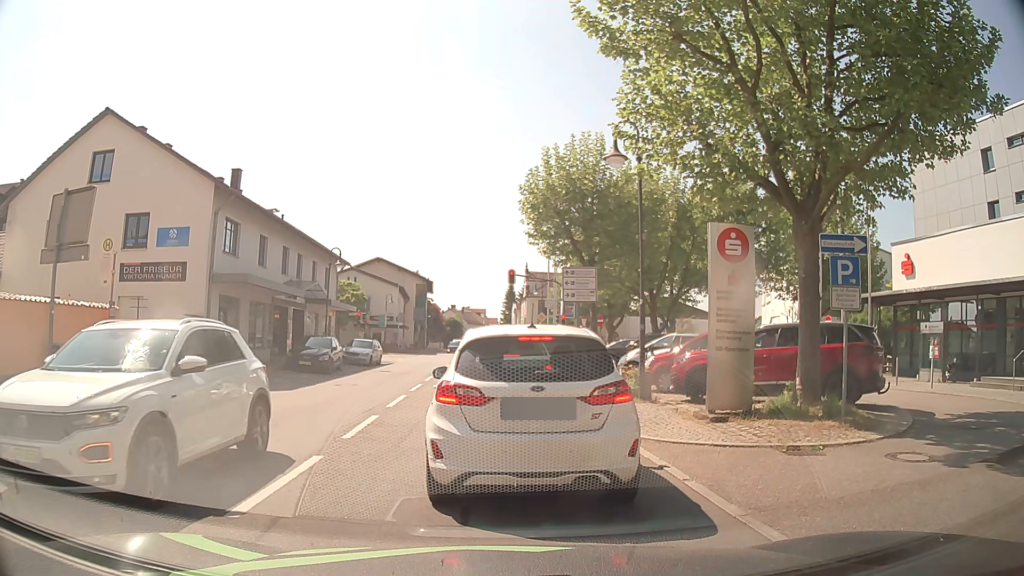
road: secondary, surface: asphalt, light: Day
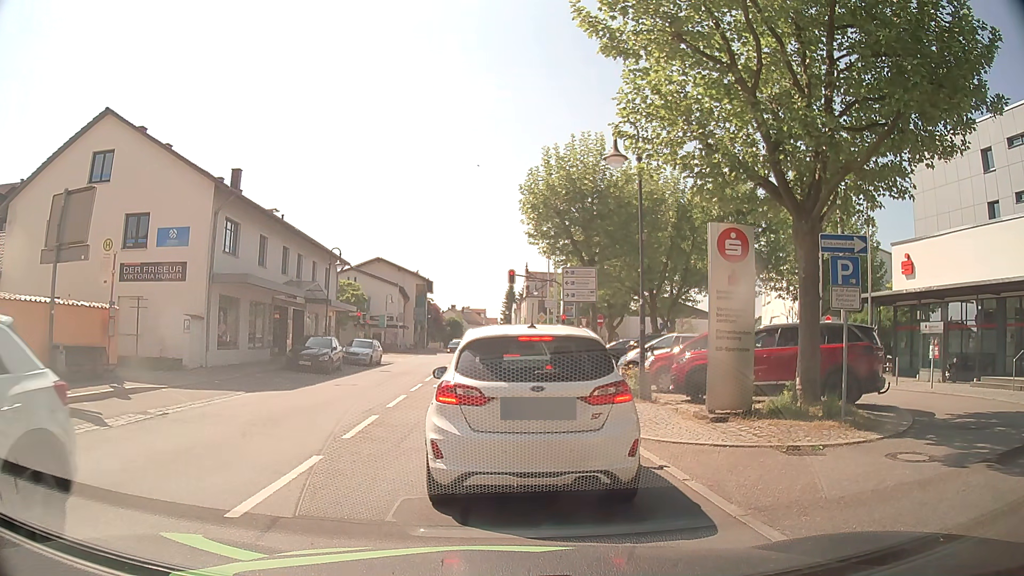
(0.0, 0.0) m; 0°
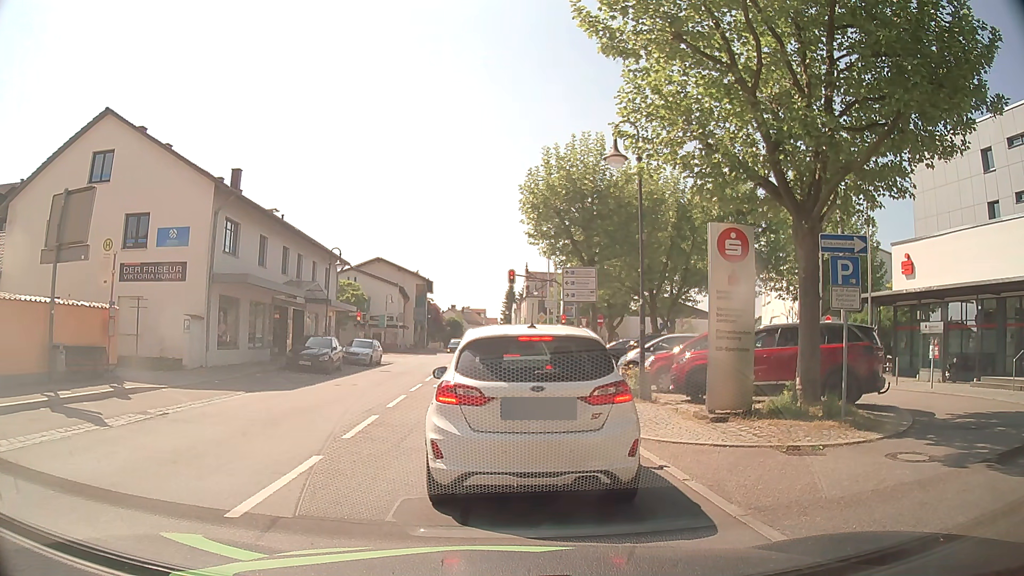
(0.0, 0.0) m; 0°
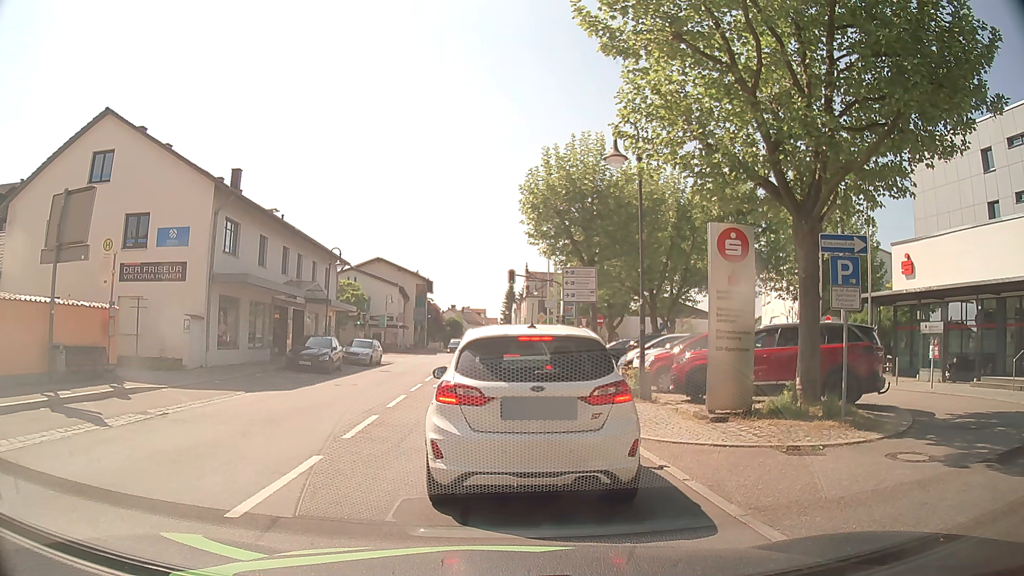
(0.0, 0.0) m; 0°
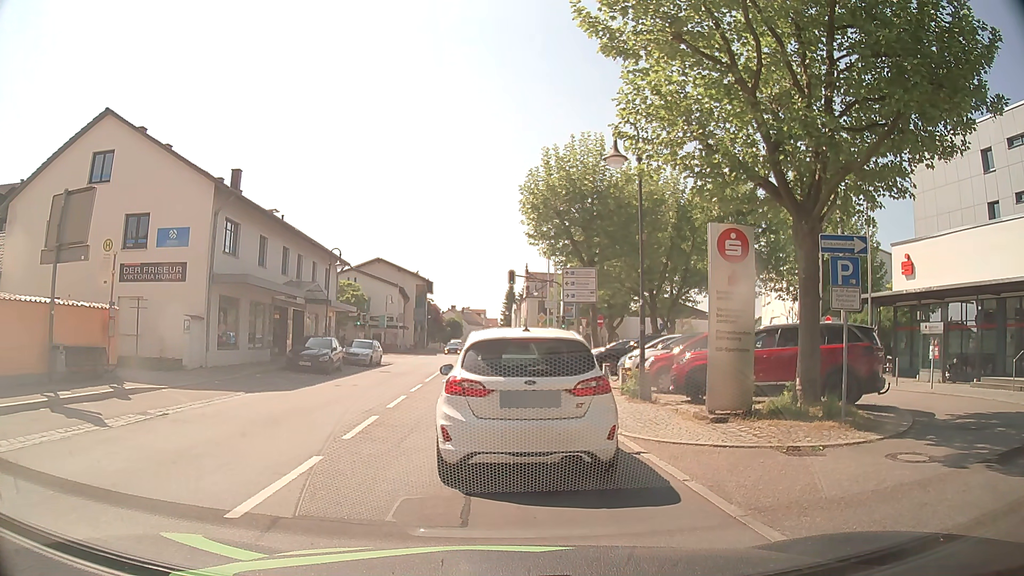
(0.0, 0.0) m; 0°
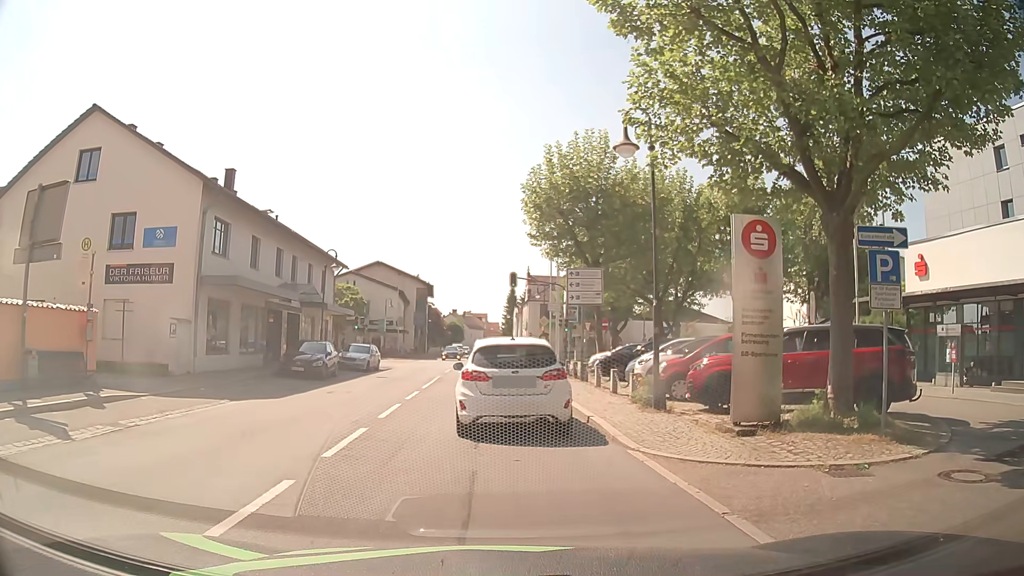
(0.0, +1.3) m; +1°
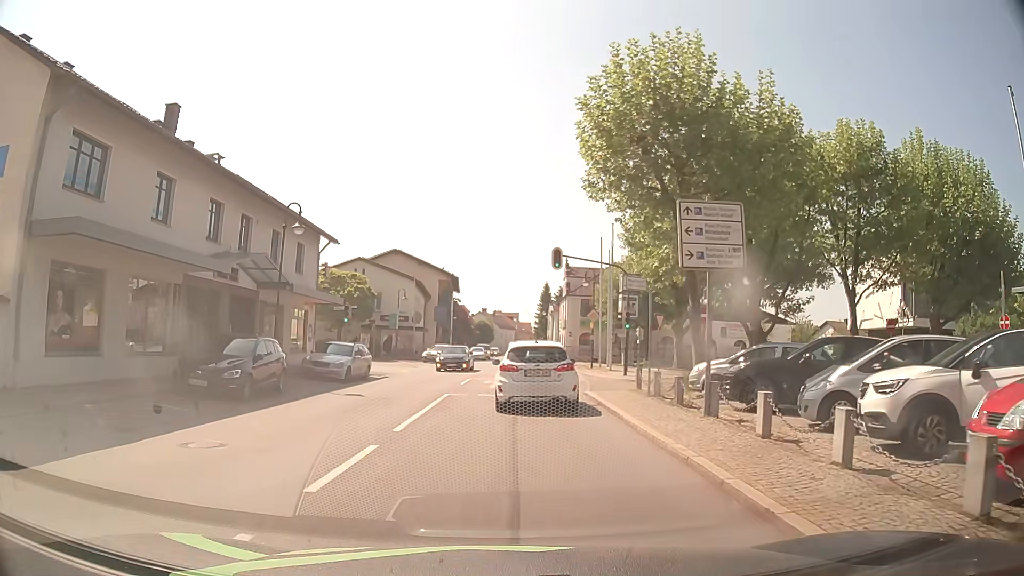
(-0.3, +11.7) m; -2°
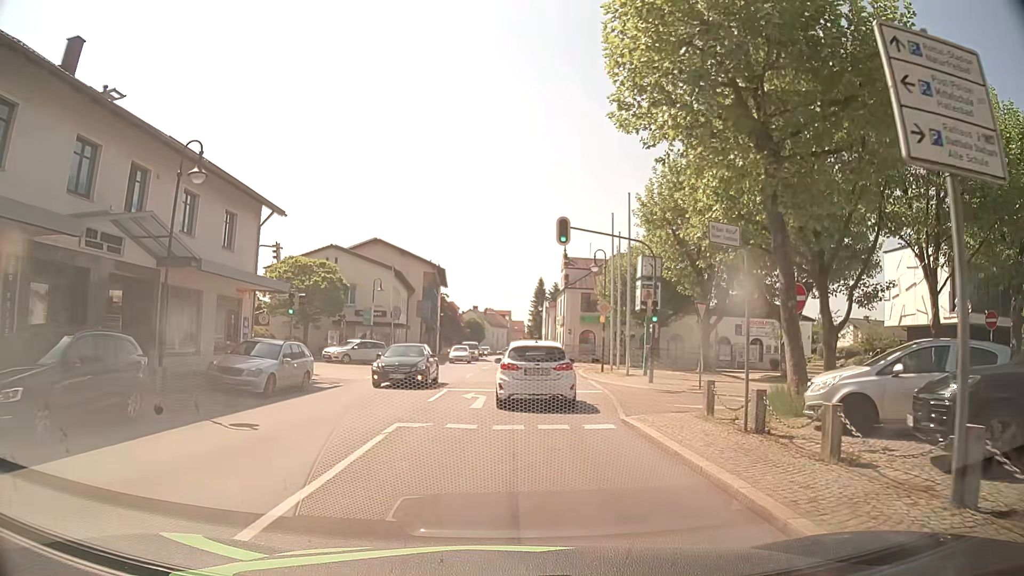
(+0.1, +7.6) m; +1°
(0, +10) (+1, +20) (+1, +30) (+1, +40) (+1, +50) (+1, +60) (+1, +70) (+1, +80) (+1, +90) (+1, +100) m
